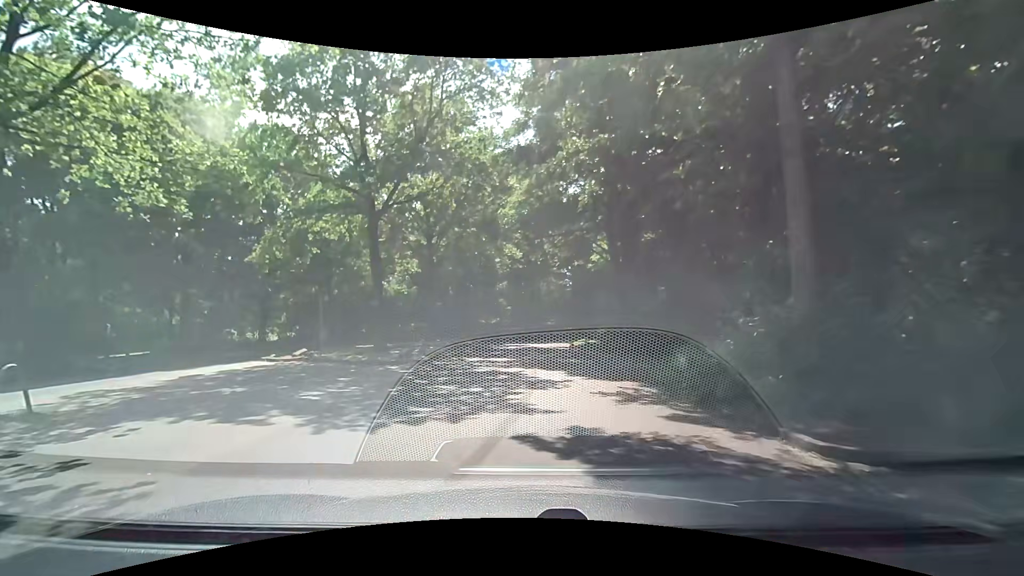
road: residential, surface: asphalt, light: Day
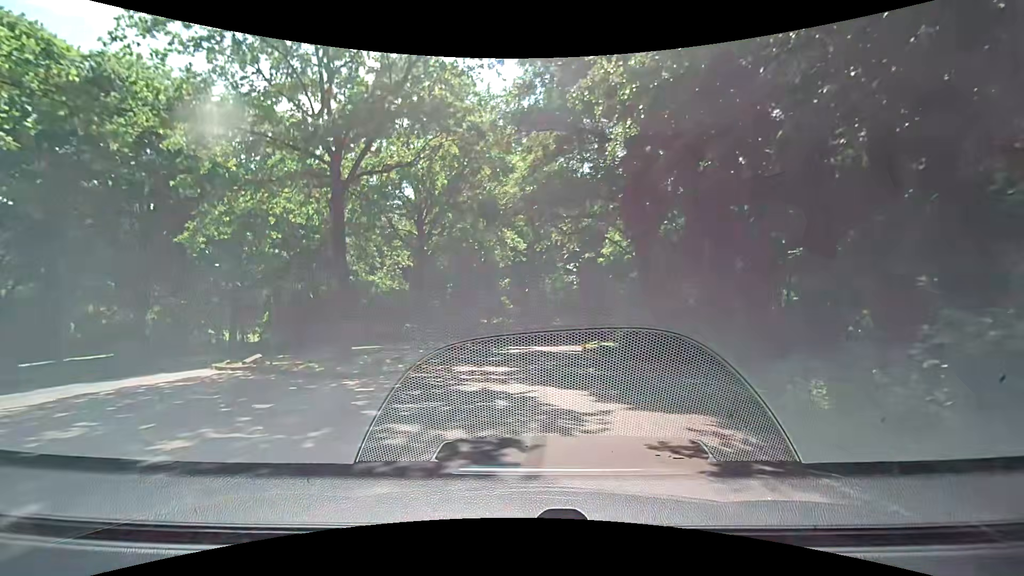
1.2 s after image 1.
(0.0, +4.3) m; 0°
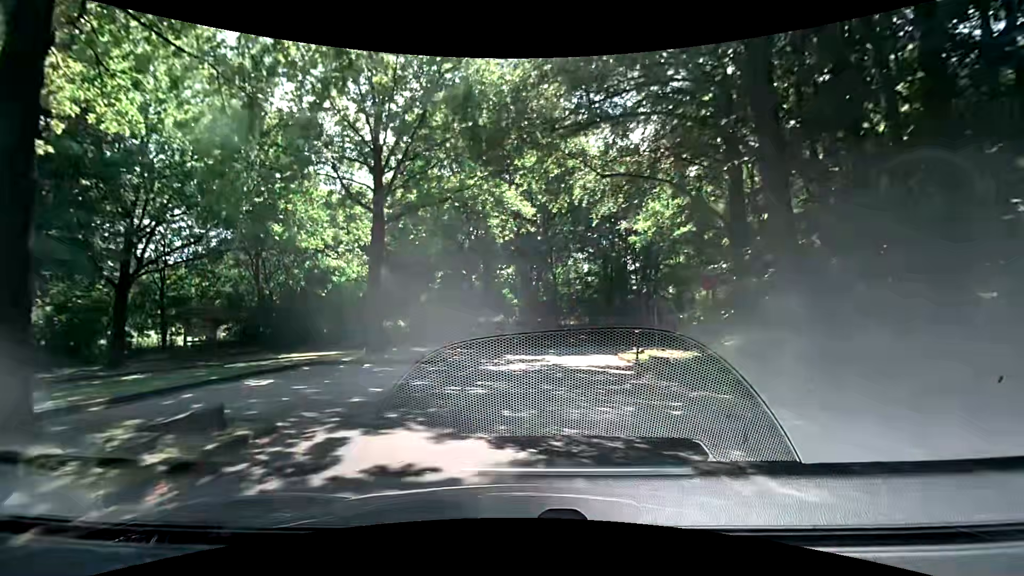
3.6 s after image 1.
(-0.3, +10.2) m; -2°
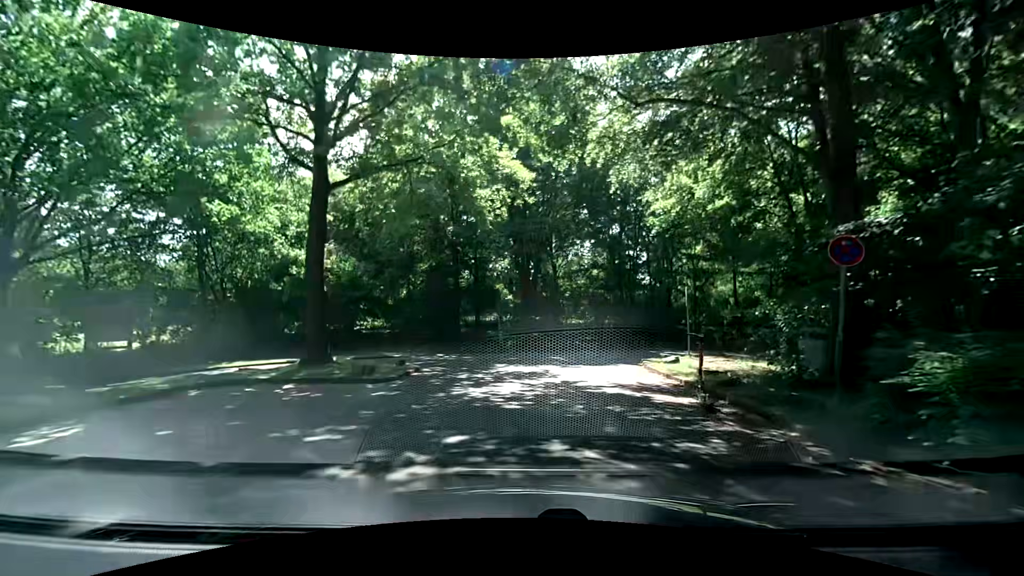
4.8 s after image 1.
(+0.1, +5.3) m; +2°
